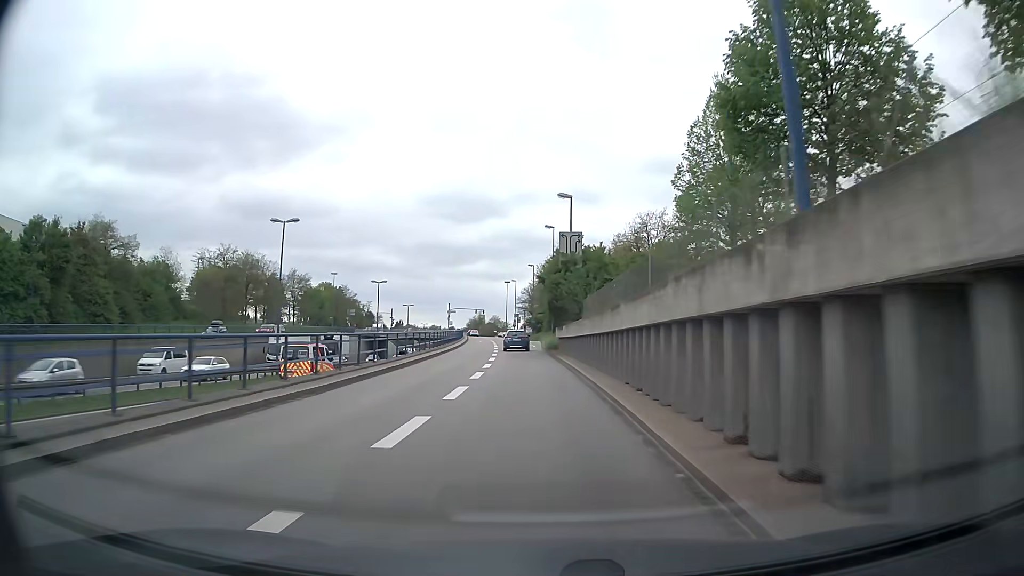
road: trunk_link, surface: asphalt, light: Day
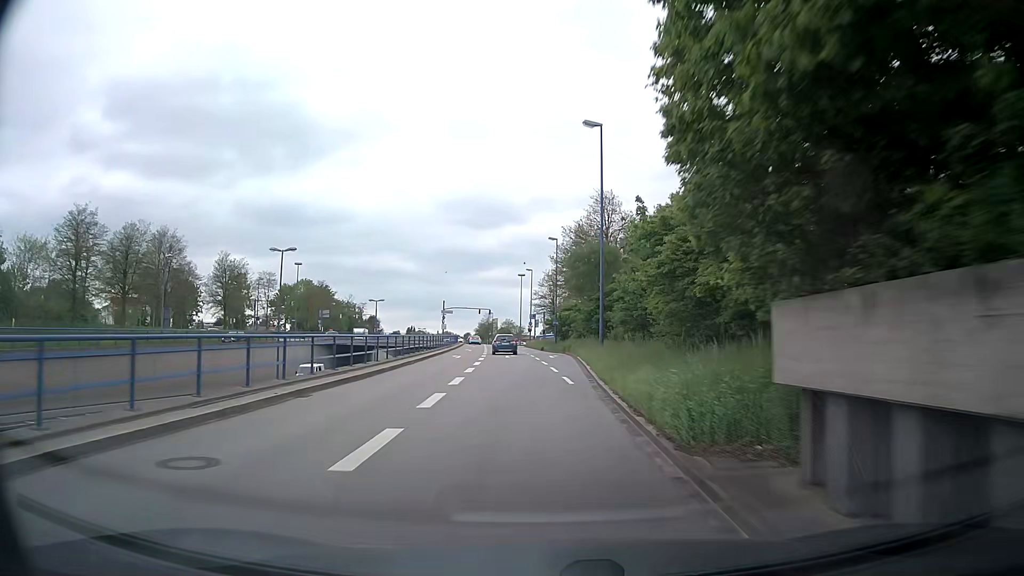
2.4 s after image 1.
(-1.1, +37.5) m; -3°
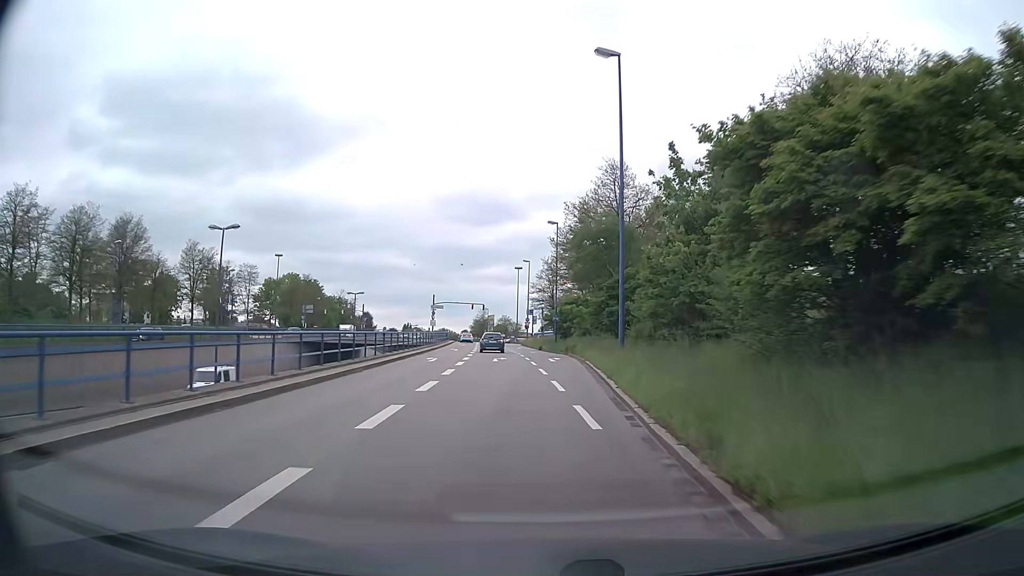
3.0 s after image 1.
(+0.1, +9.1) m; +2°
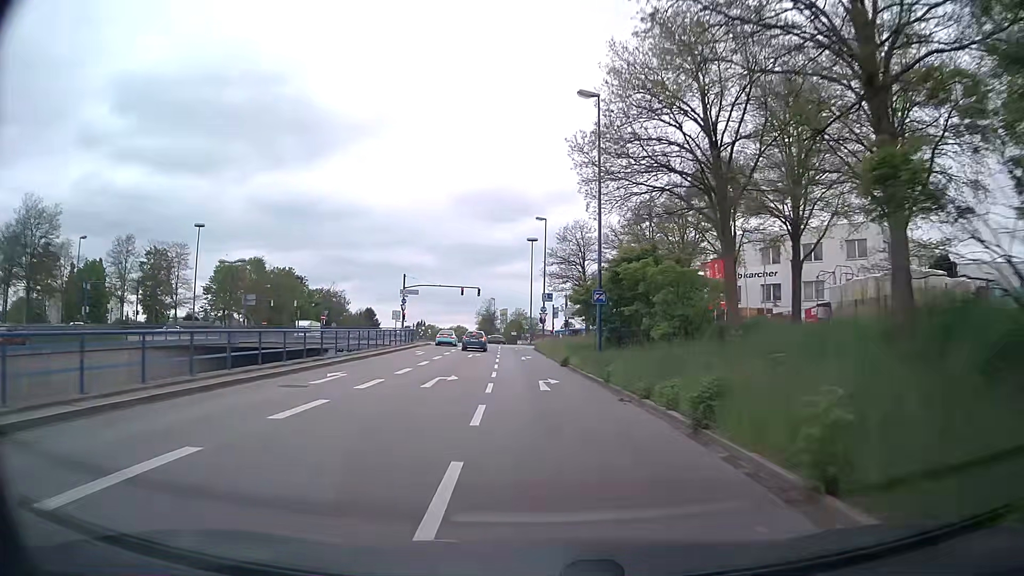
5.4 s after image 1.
(-1.2, +35.6) m; -3°
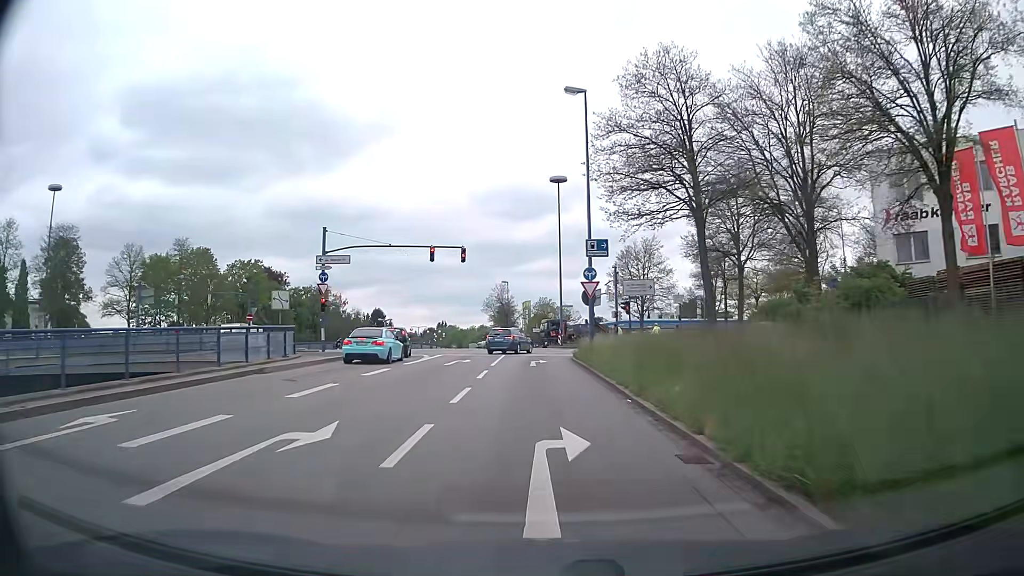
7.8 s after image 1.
(-0.9, +34.0) m; -2°
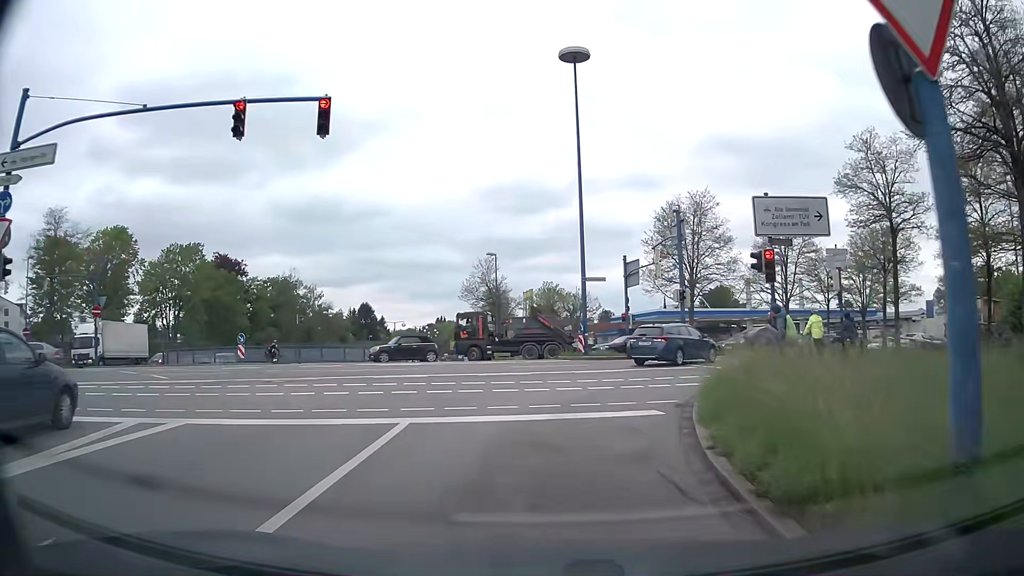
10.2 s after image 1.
(-0.2, +25.5) m; 0°
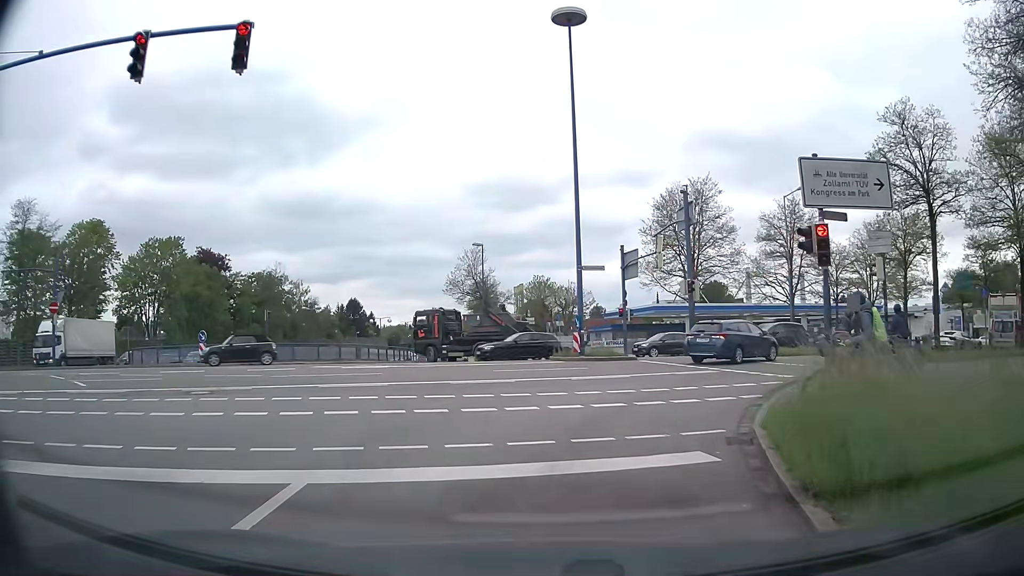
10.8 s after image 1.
(0.0, +3.6) m; 0°
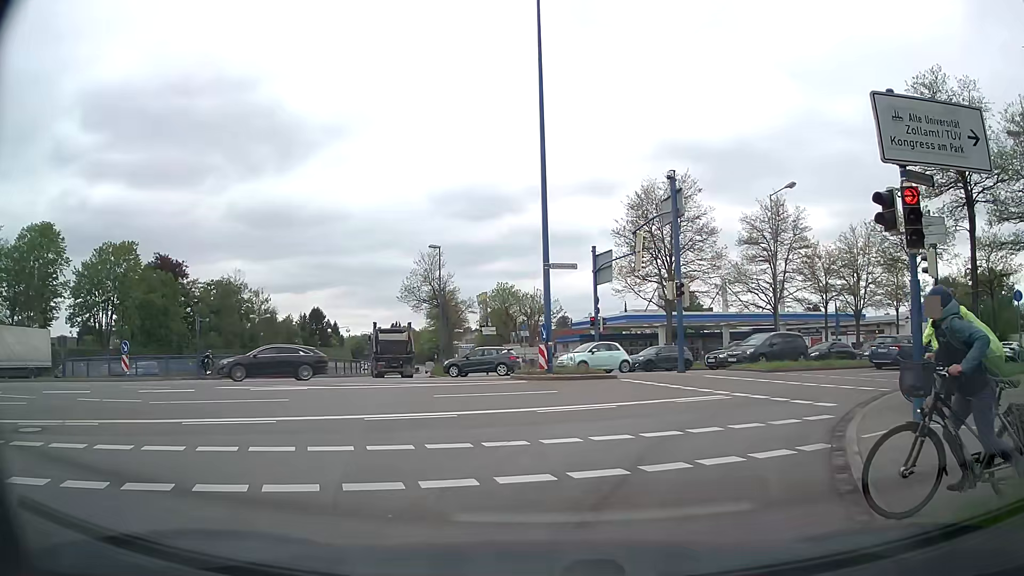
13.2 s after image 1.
(+0.1, +4.2) m; +2°
(+1, +10) (+6, +18) (+14, +25) (+22, +31) (+31, +36) (+39, +41) (+47, +47) (+55, +52) (+64, +58) (+72, +64) m
